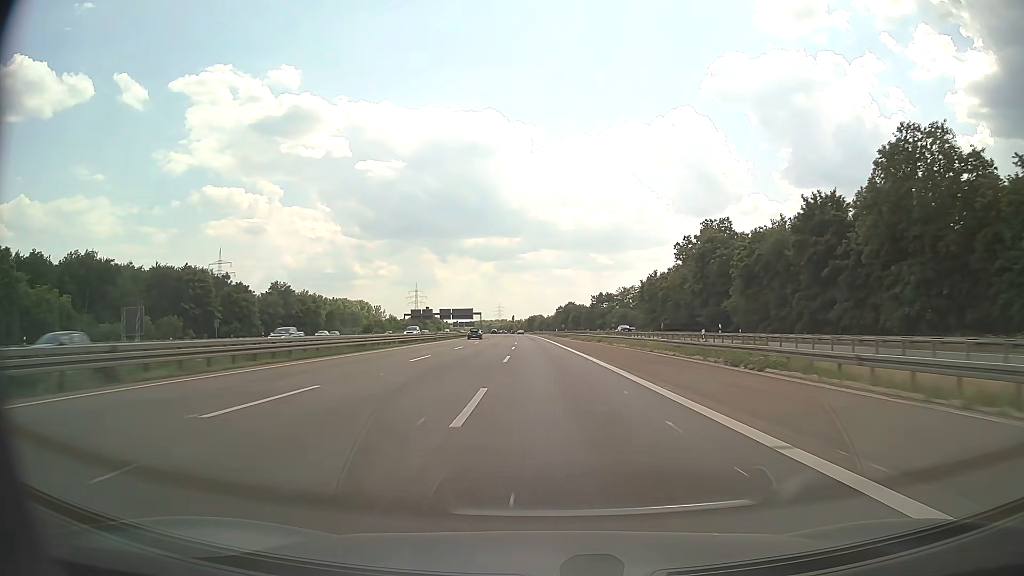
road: motorway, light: Day
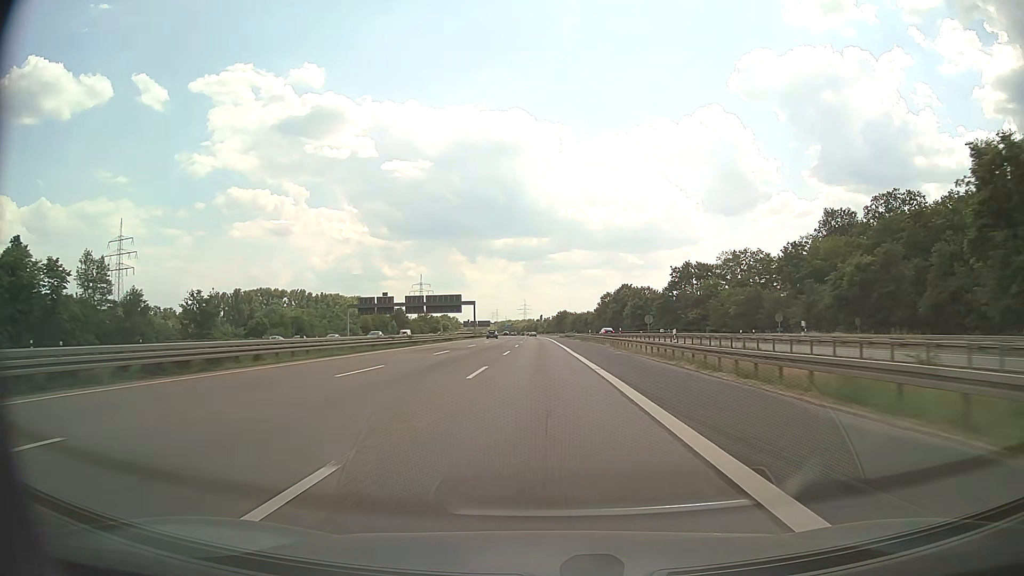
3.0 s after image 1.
(-2.1, +99.3) m; -3°
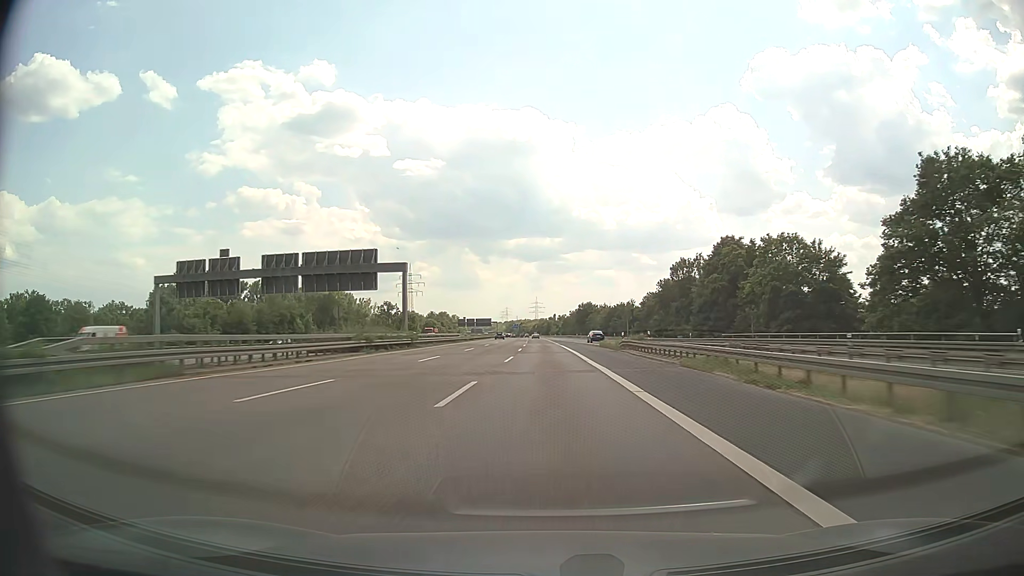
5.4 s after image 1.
(-0.8, +79.4) m; -1°
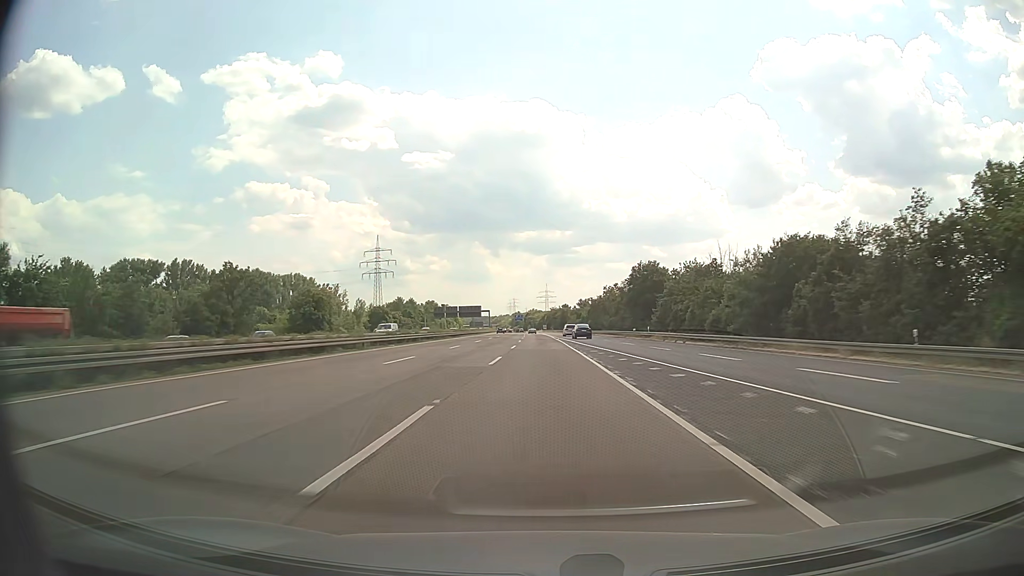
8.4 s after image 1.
(-0.7, +96.8) m; -1°
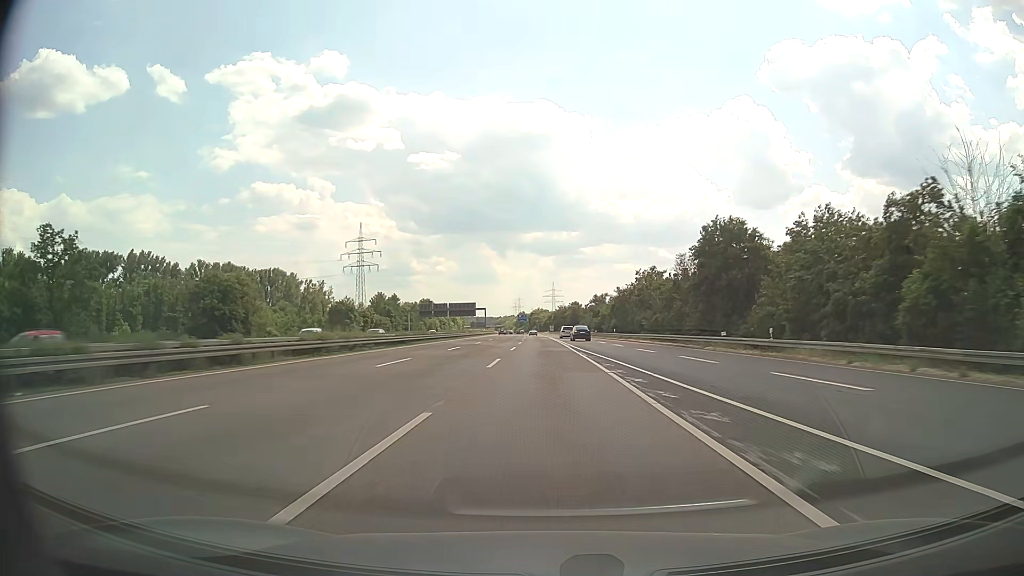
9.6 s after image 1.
(-0.1, +37.0) m; 0°
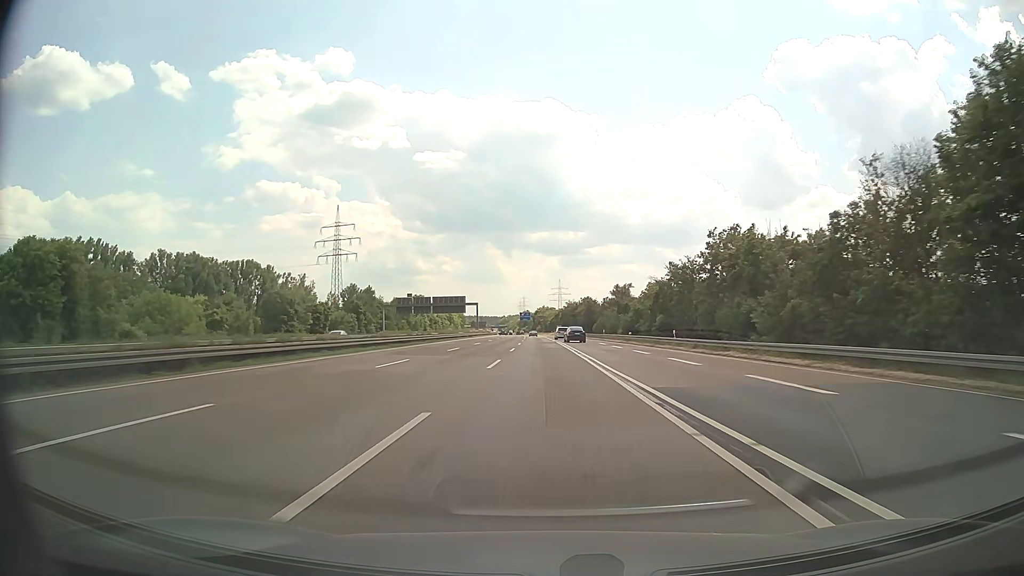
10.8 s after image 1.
(-0.1, +36.1) m; 0°
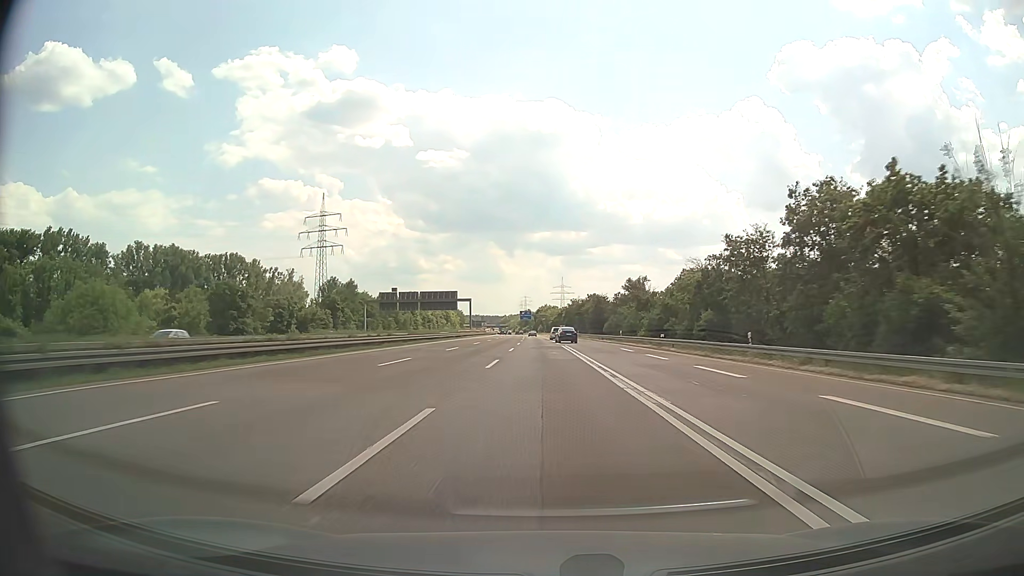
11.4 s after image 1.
(0.0, +17.8) m; 0°
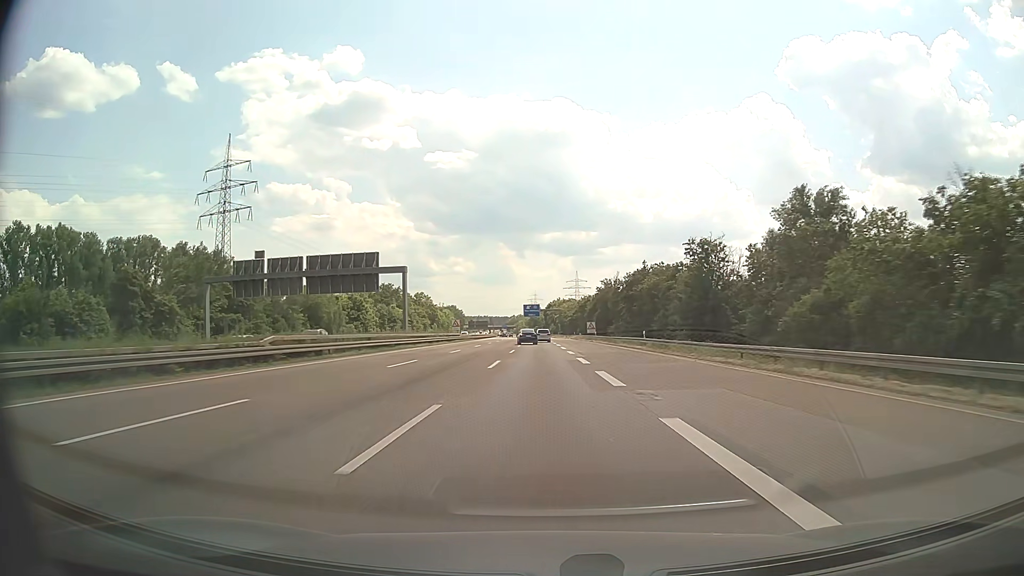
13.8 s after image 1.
(-0.8, +71.2) m; -1°
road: motorway_link
(0, +10) (0, +20) (0, +30) (0, +40) (0, +50) (-1, +60) (-1, +70) (-1, +80) (-1, +90) (-1, +100) m
